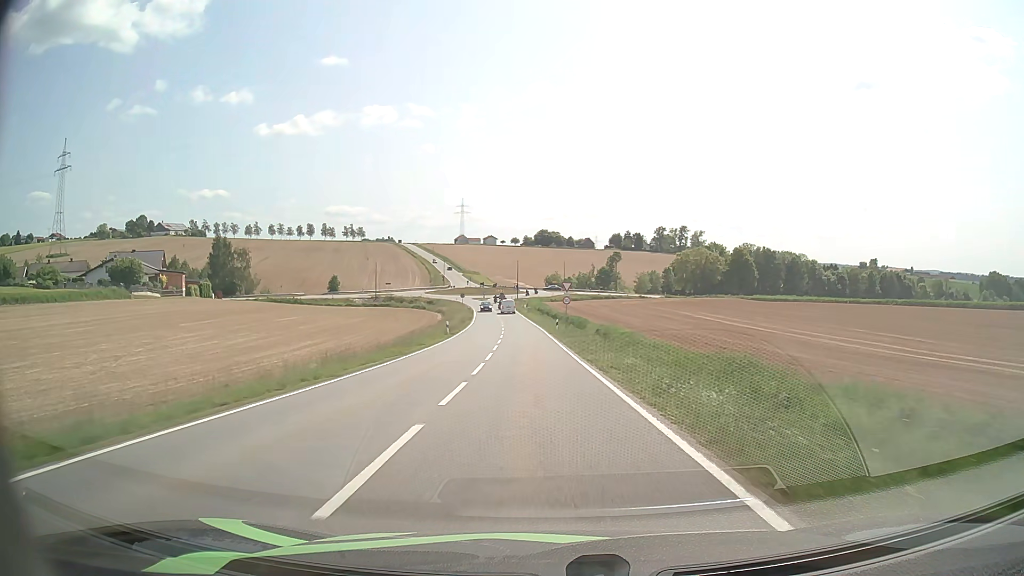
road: tertiary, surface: asphalt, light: Day
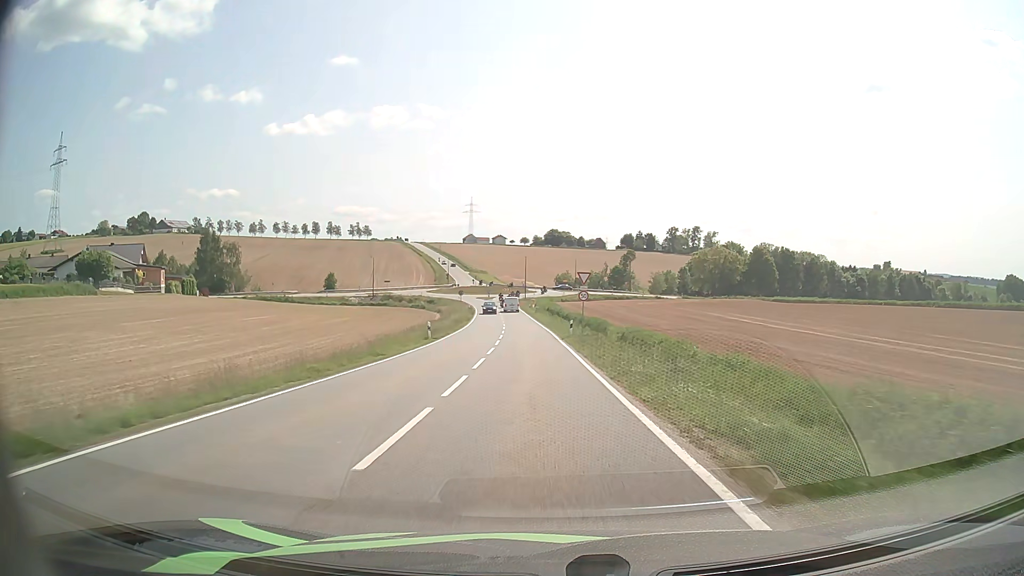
(-0.1, +10.9) m; -1°
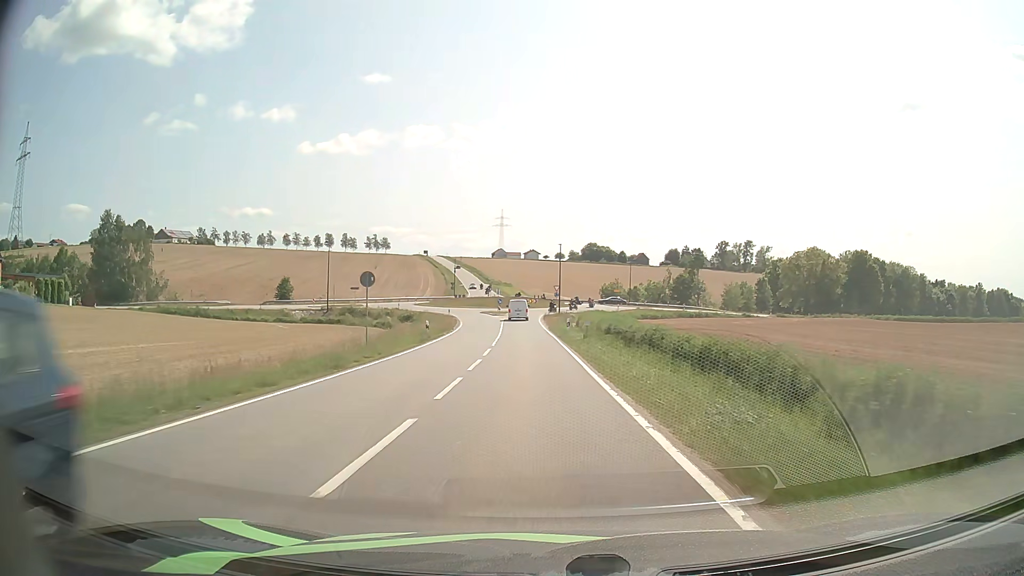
(-1.6, +50.1) m; -3°
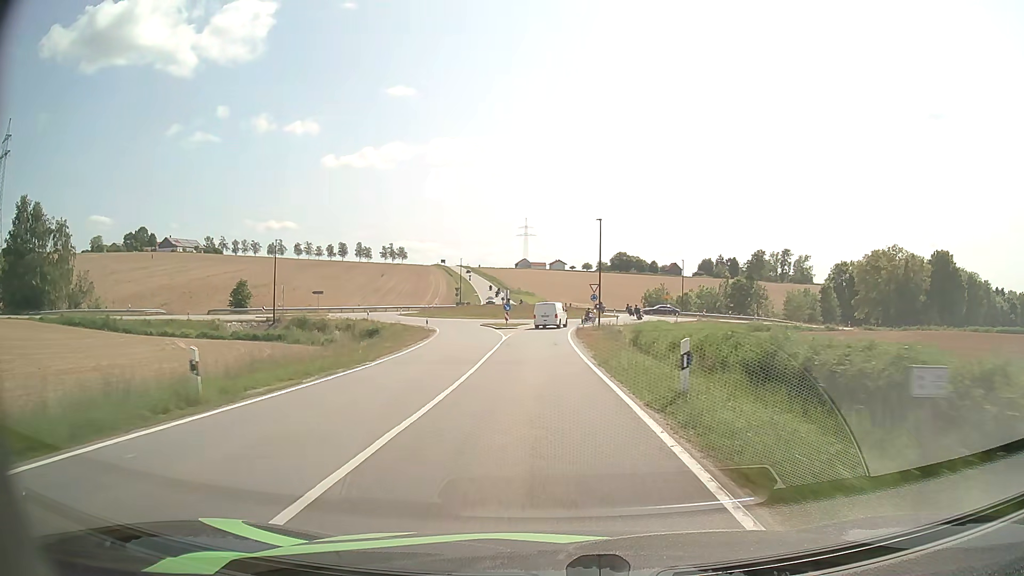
(-0.5, +27.4) m; -2°
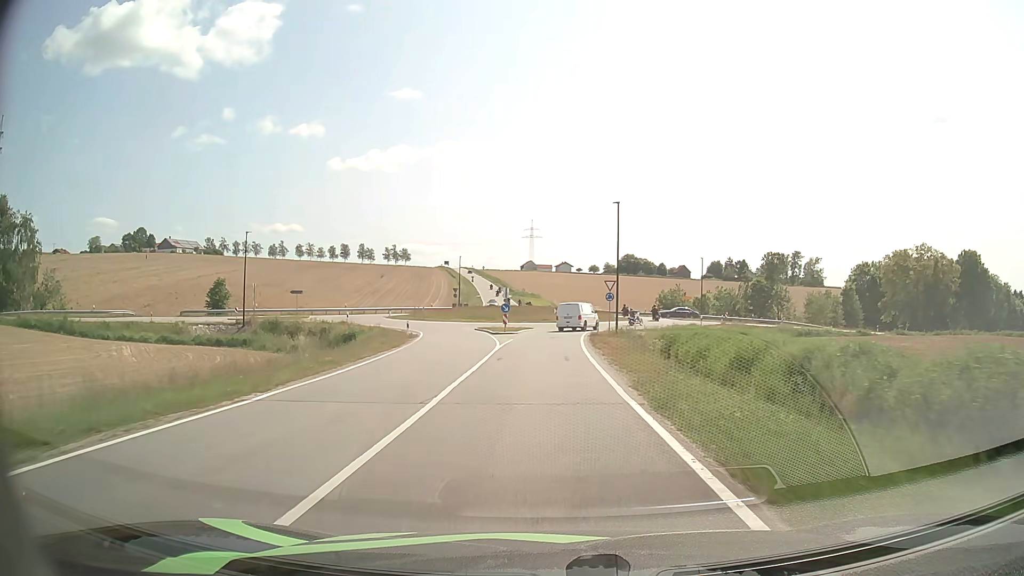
(0.0, +8.6) m; 0°
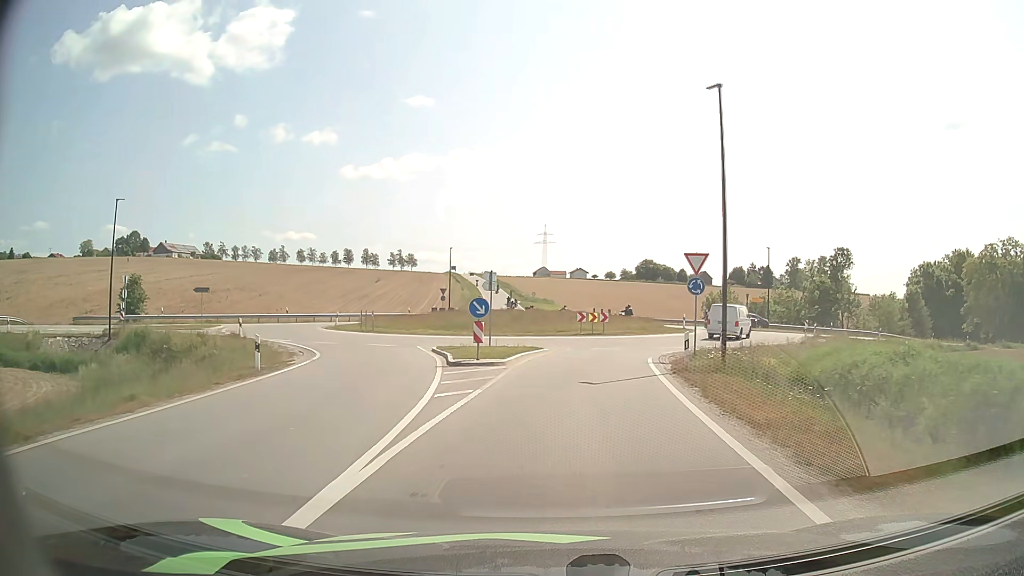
(-0.3, +22.5) m; -1°
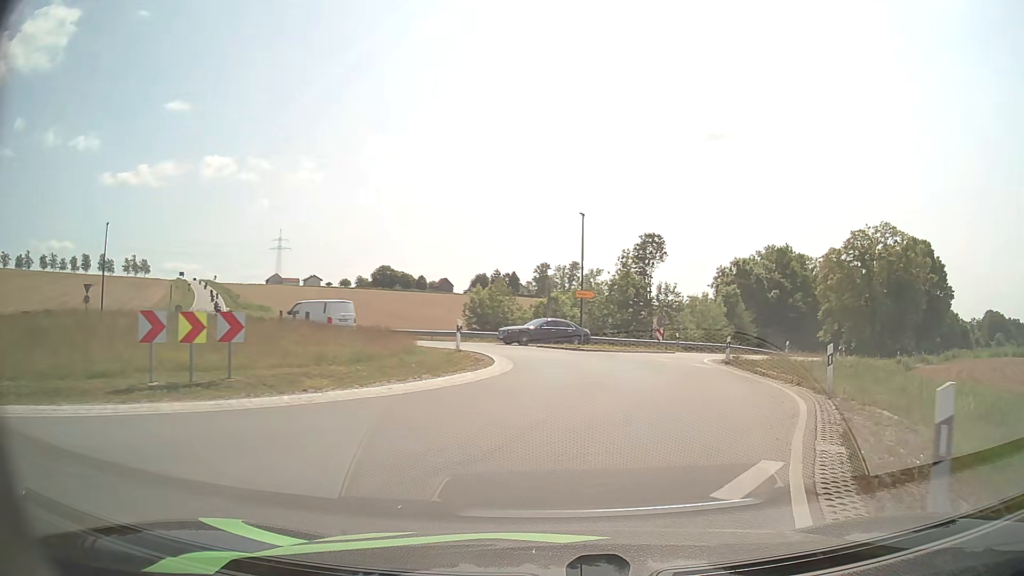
(+3.4, +26.4) m; +21°
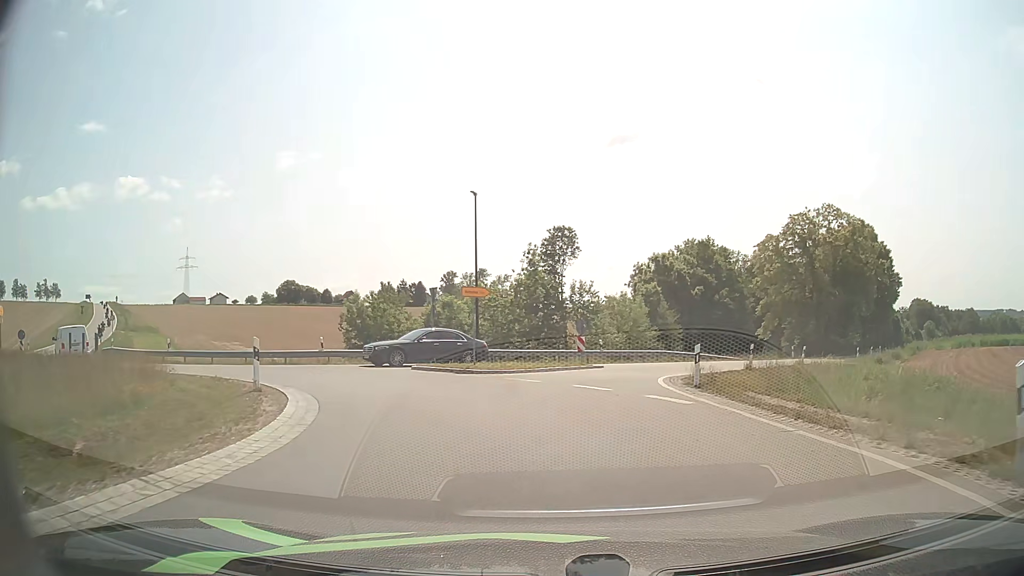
(+1.1, +9.2) m; +10°
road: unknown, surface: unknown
(-1, +10) (-6, +19) (-14, +24) (-23, +29) (-31, +35) (-38, +42) (-44, +50) (-50, +58) (-55, +66) (-61, +75) m
